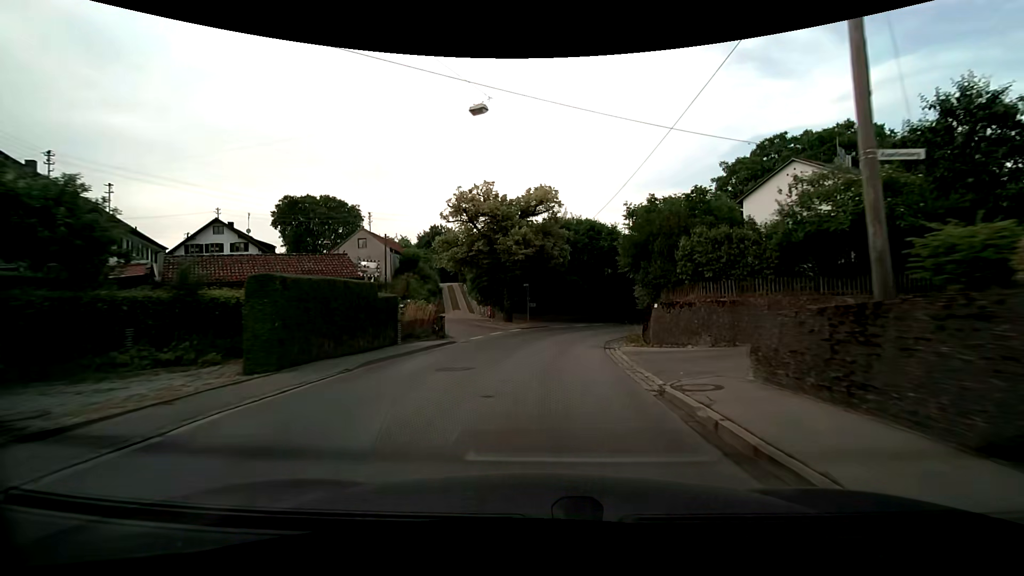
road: secondary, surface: asphalt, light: Day
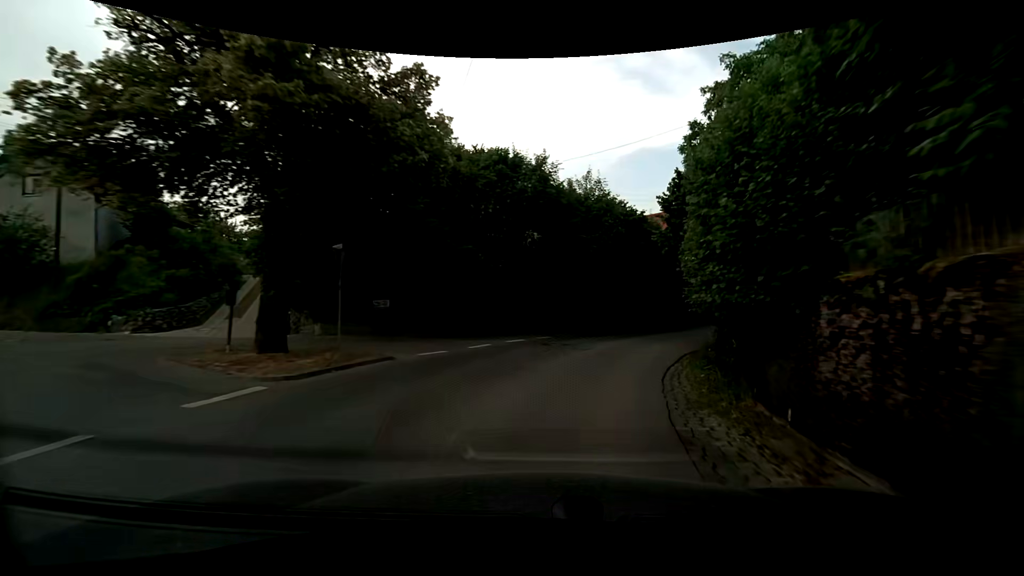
(+1.3, +21.9) m; +11°
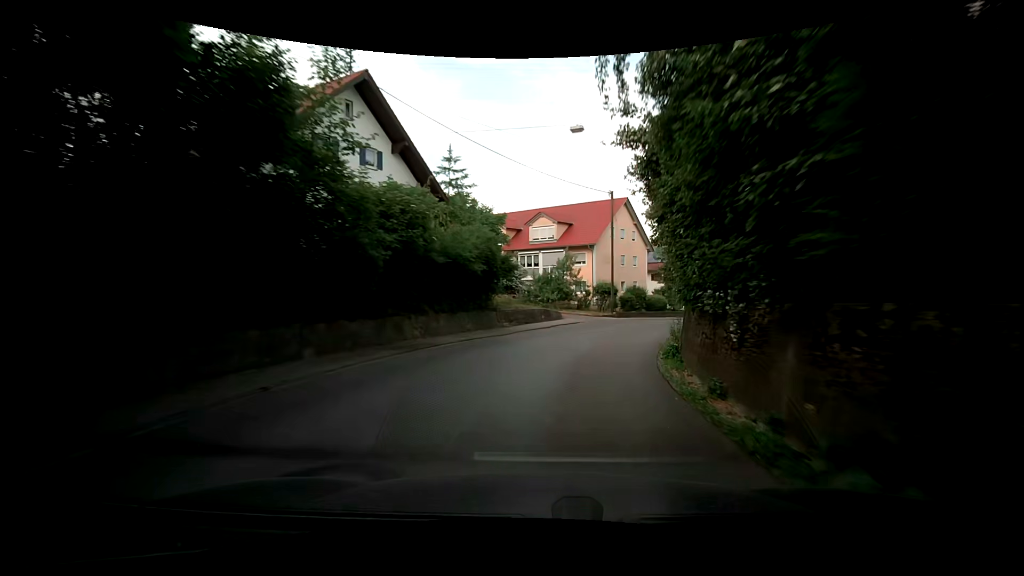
(+10.1, +32.6) m; +32°
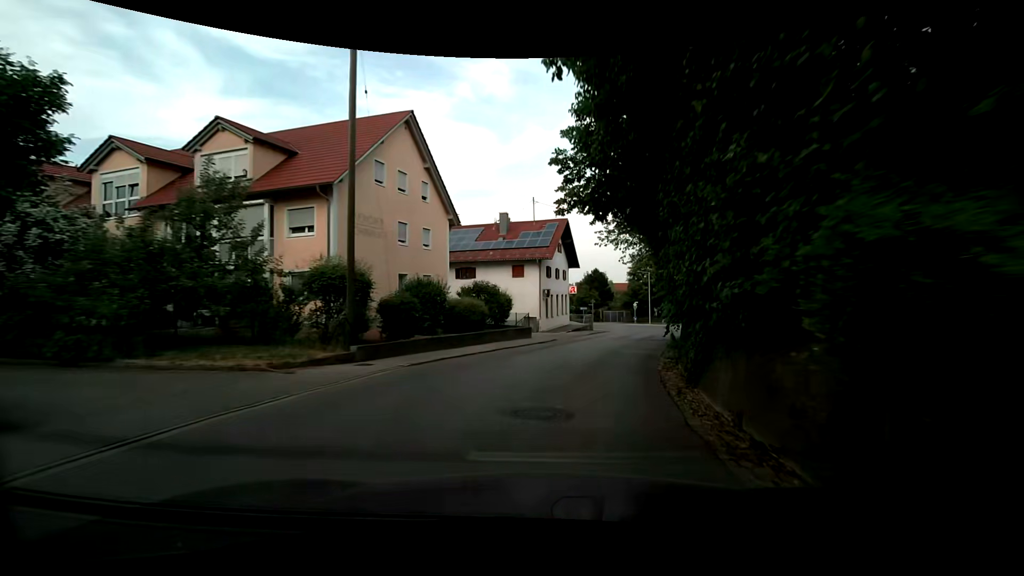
(+4.8, +26.5) m; +21°
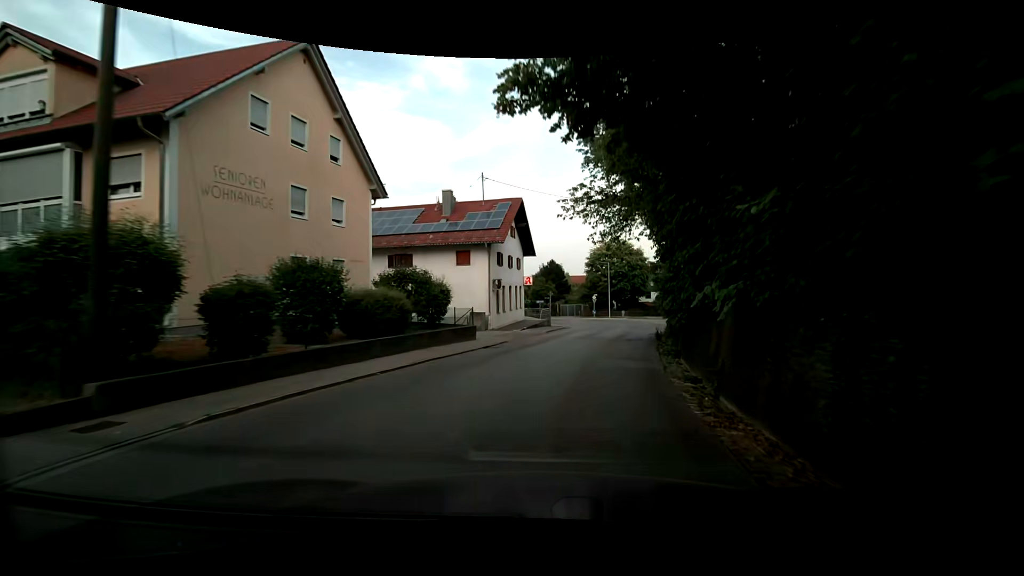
(+0.1, +6.7) m; +5°
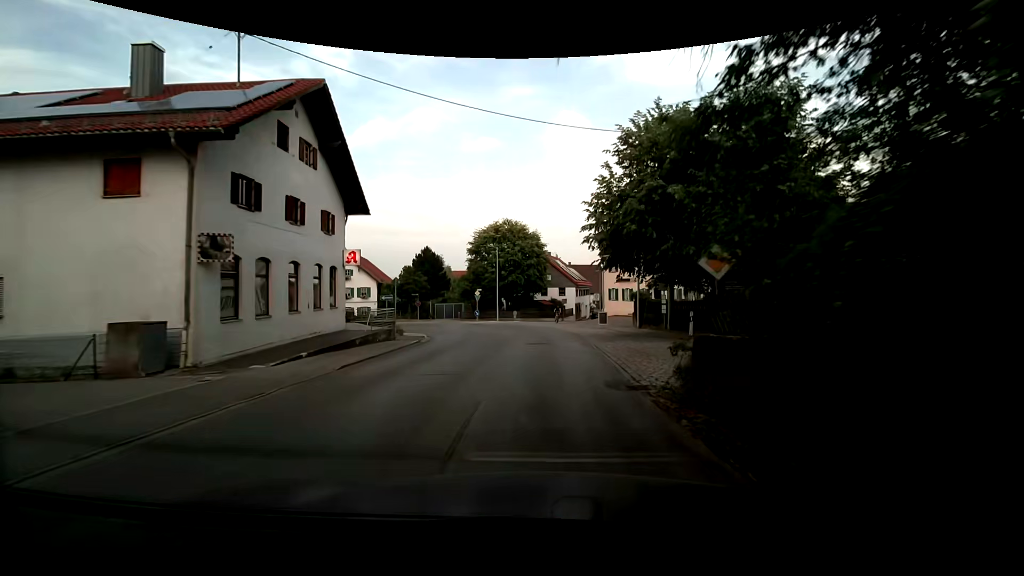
(+2.3, +19.9) m; +12°
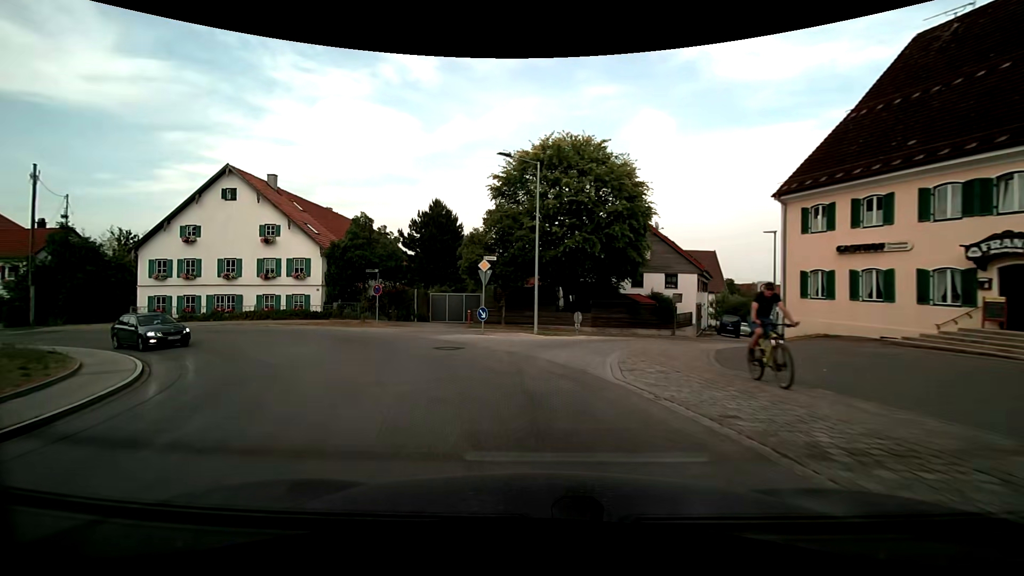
(-0.3, +31.5) m; -8°
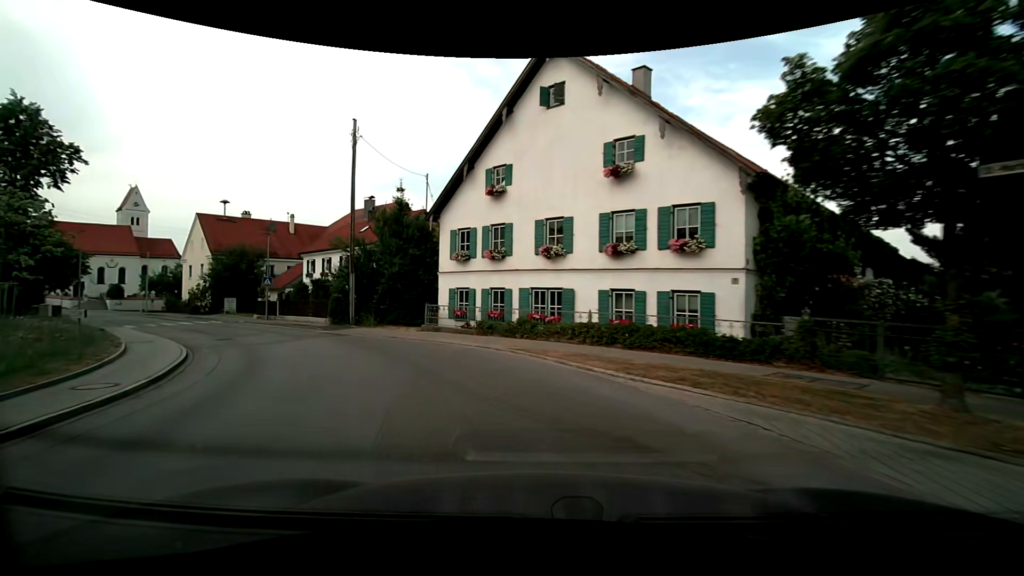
(-8.0, +20.7) m; -45°
(-2, +10) (-6, +19) (-13, +26) (-21, +33) (-28, +39) (-36, +46) (-44, +52) (-51, +58) (-58, +66) (-62, +75) m
